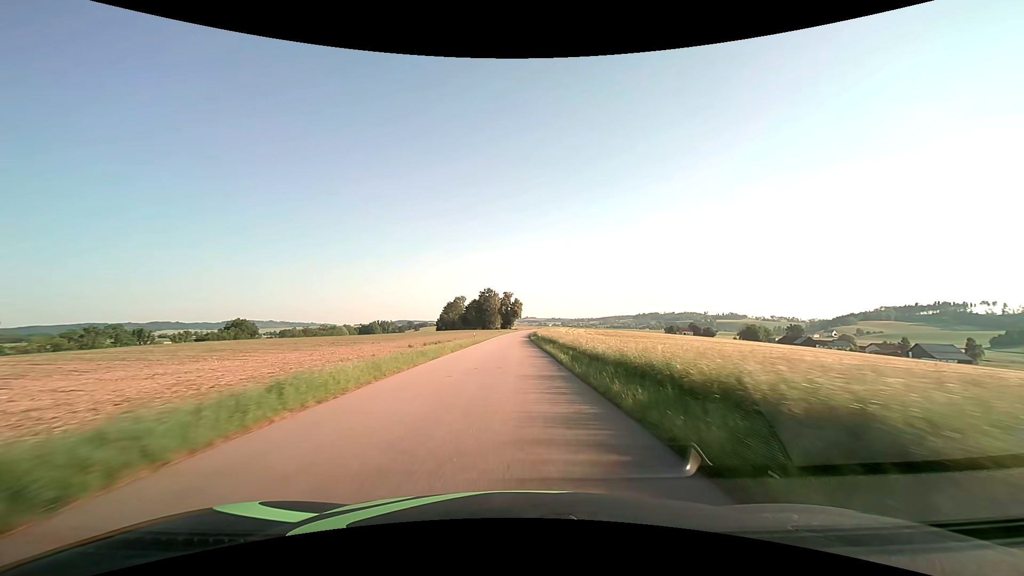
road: tertiary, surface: asphalt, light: Day
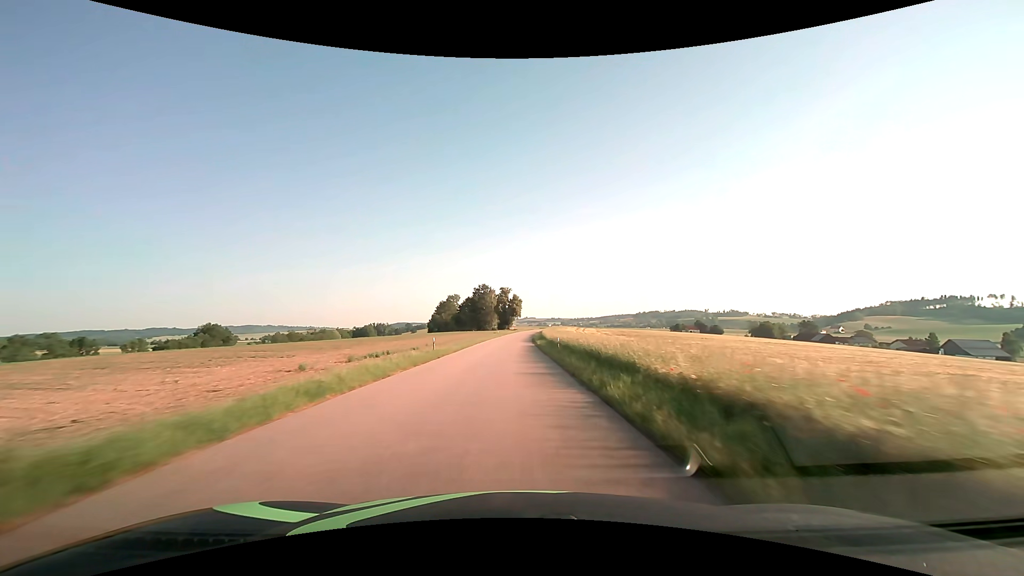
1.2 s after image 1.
(0.0, +24.9) m; 0°
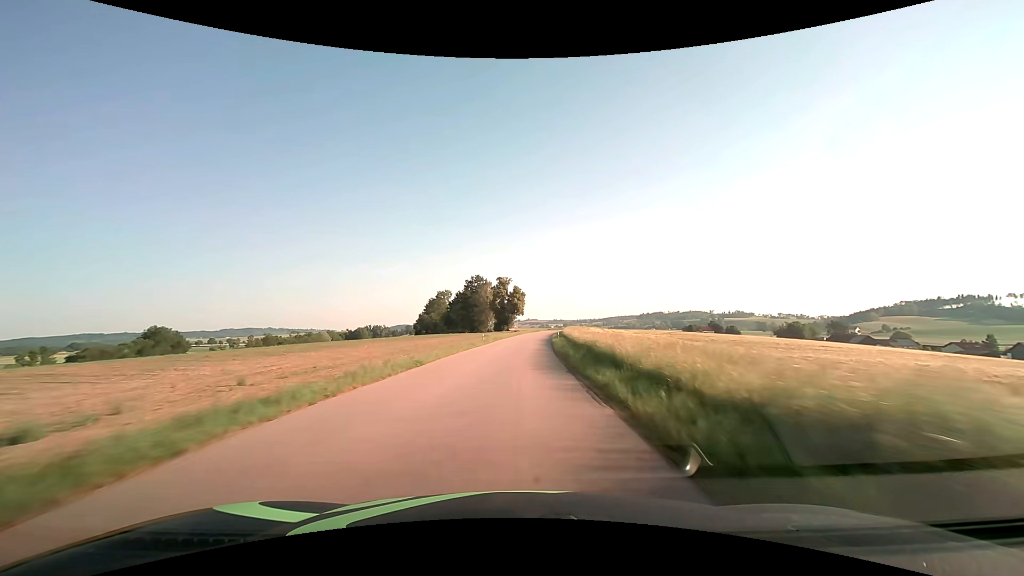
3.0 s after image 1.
(-0.1, +38.7) m; 0°
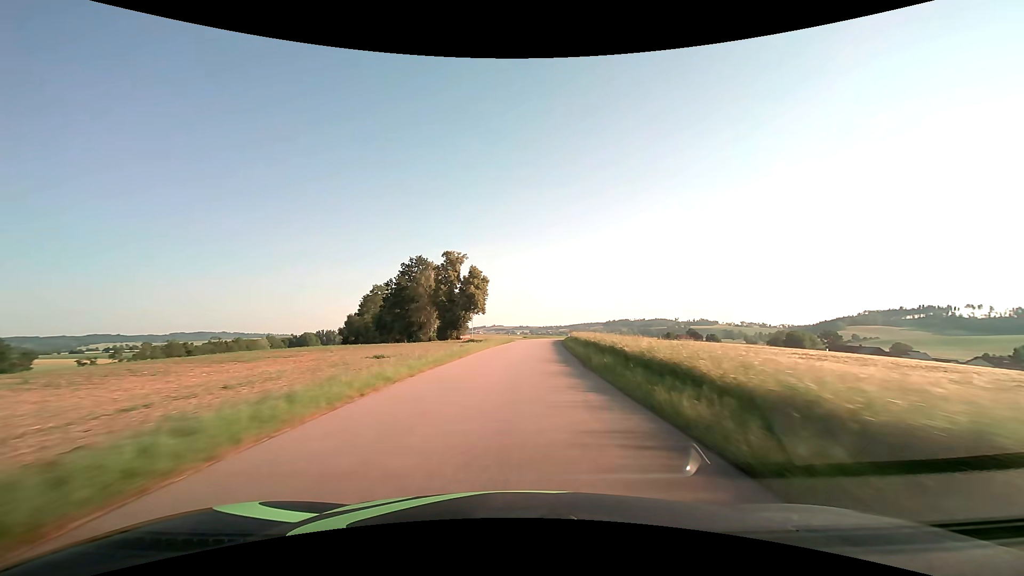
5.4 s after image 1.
(+1.2, +52.5) m; +4°
